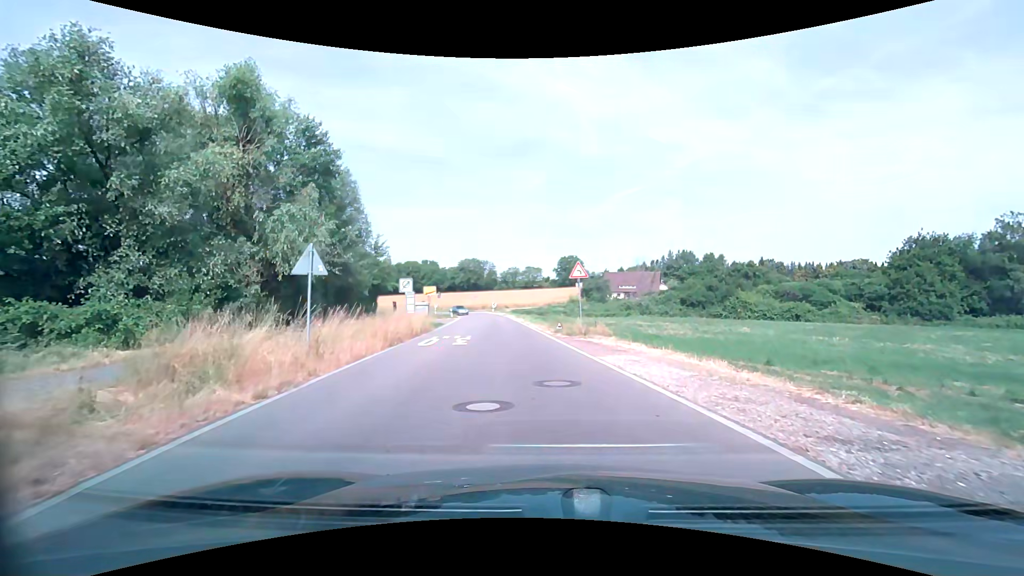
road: tertiary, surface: asphalt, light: Day
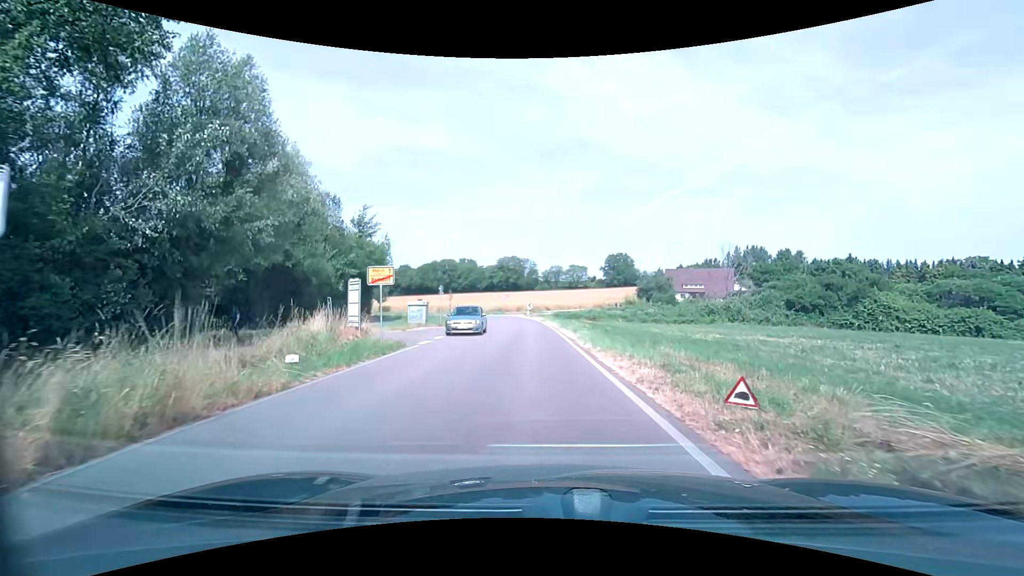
(-1.0, +20.3) m; -5°
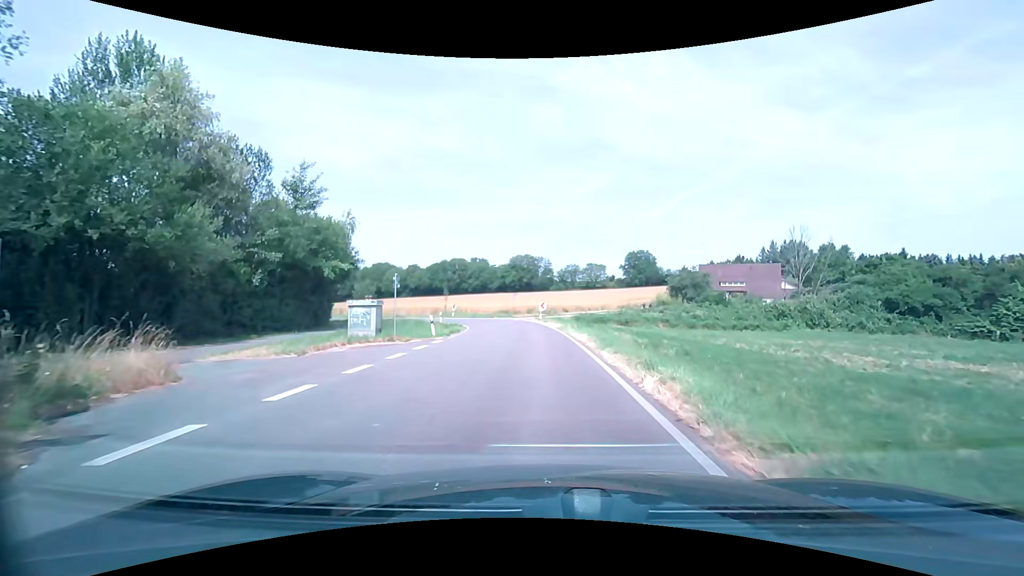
(-0.2, +14.5) m; -1°
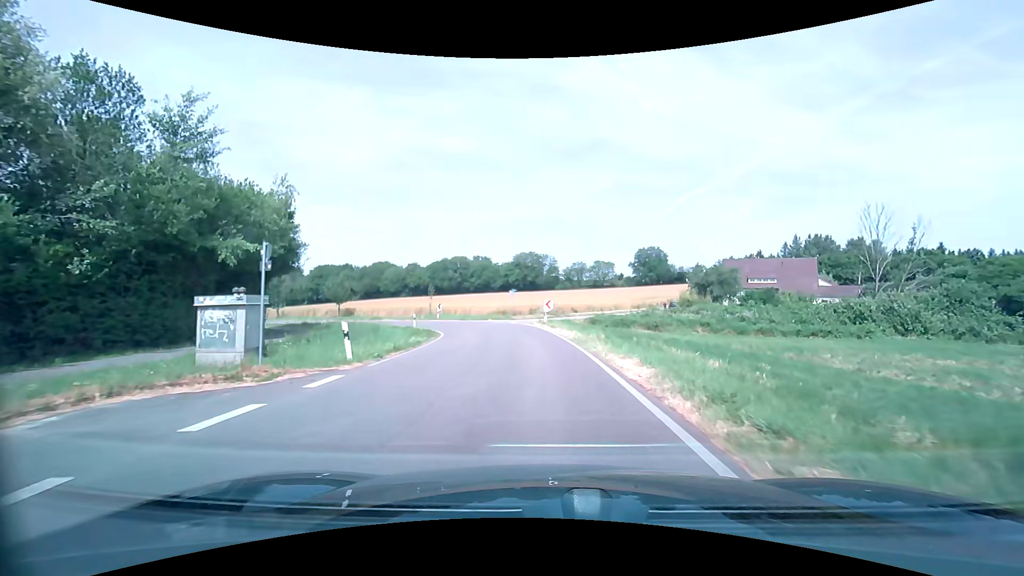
(-0.1, +11.1) m; -1°
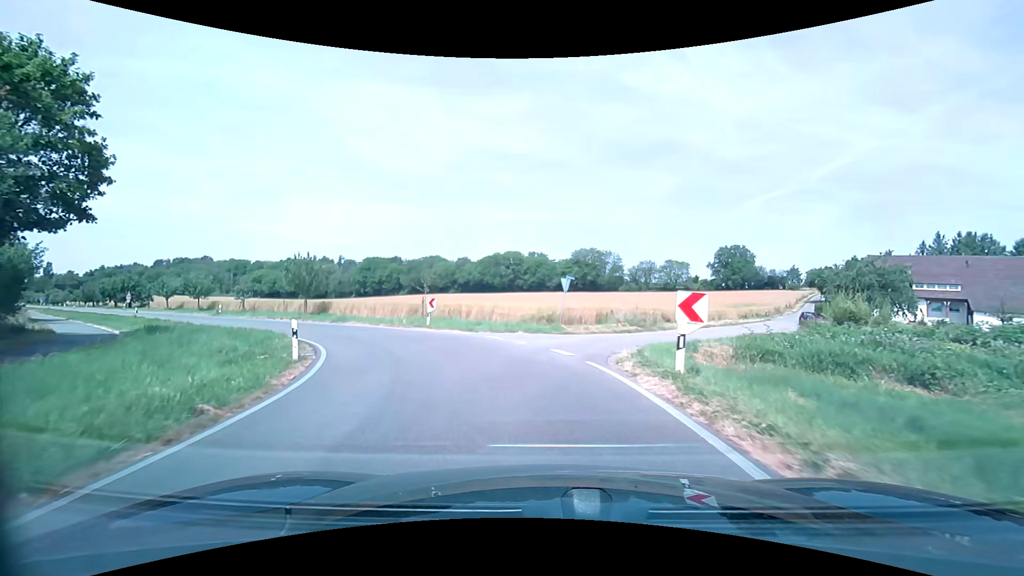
(-1.0, +22.5) m; -6°
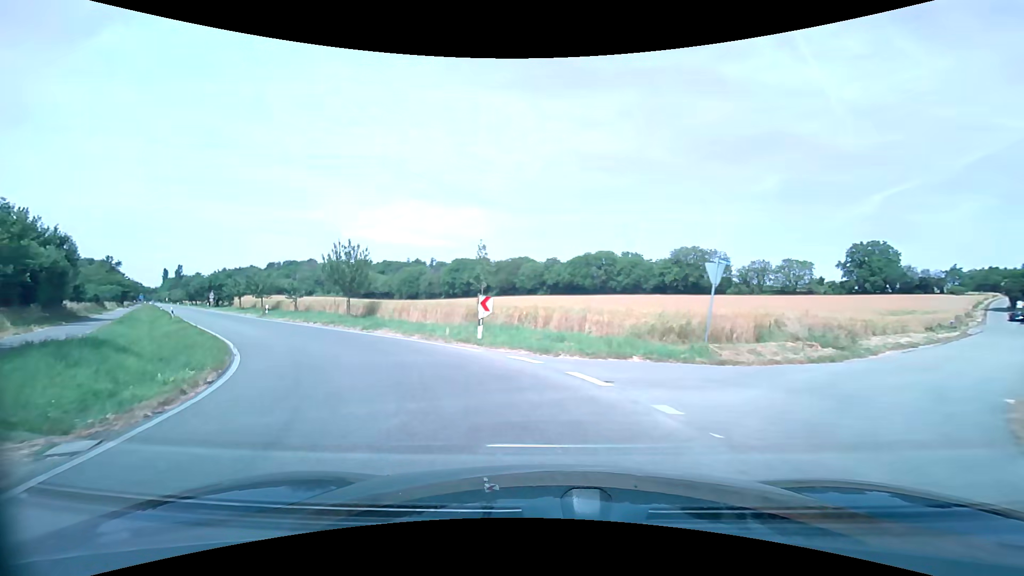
(-0.7, +10.3) m; -9°
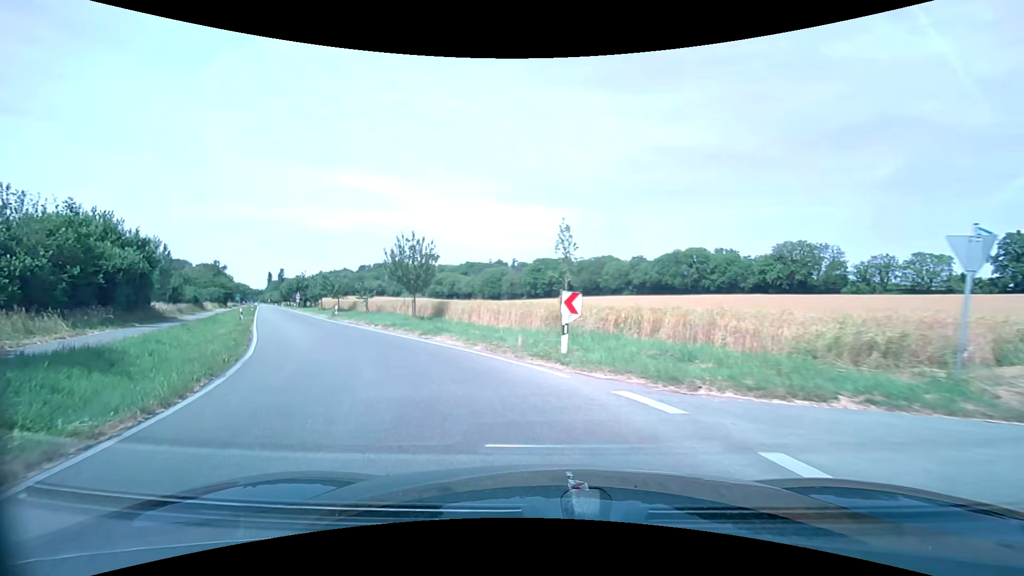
(-0.3, +4.9) m; -10°
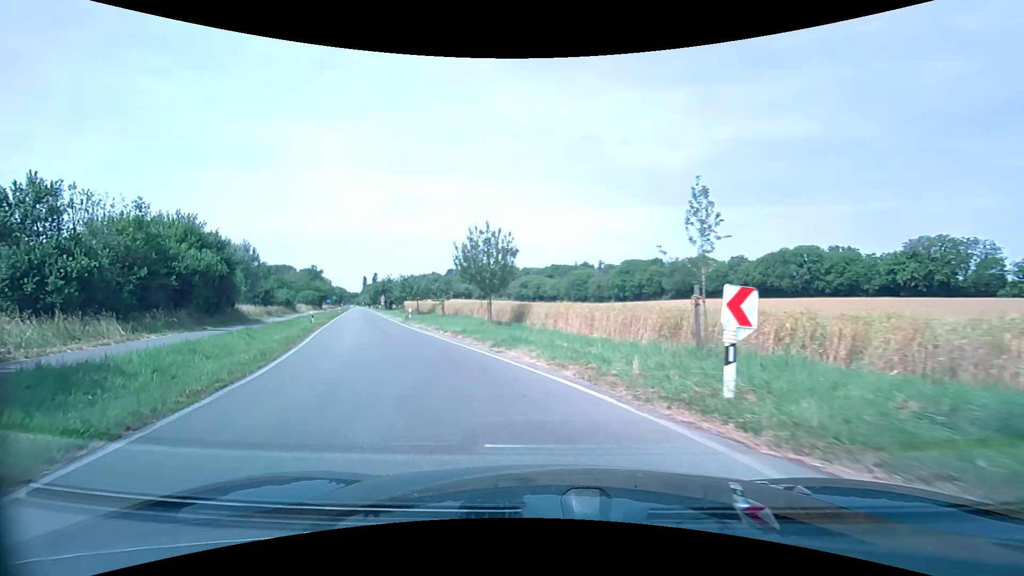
(-0.4, +4.8) m; -9°
(-2, +10) (-5, +19) (-9, +28) (-13, +38) (-17, +47) (-21, +56) (-25, +65) (-28, +74) (-32, +84) (-36, +93) m
